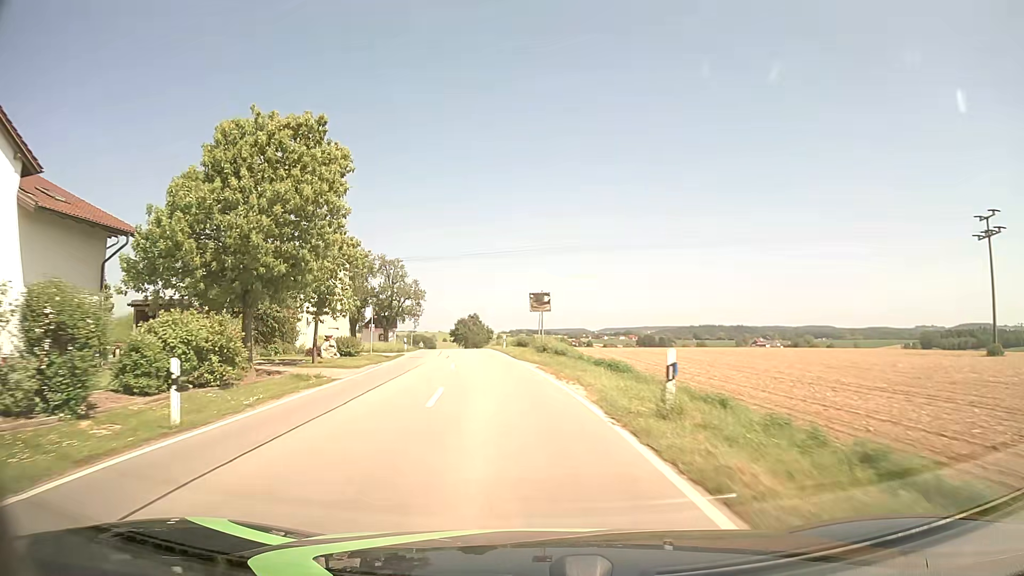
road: tertiary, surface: asphalt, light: Day
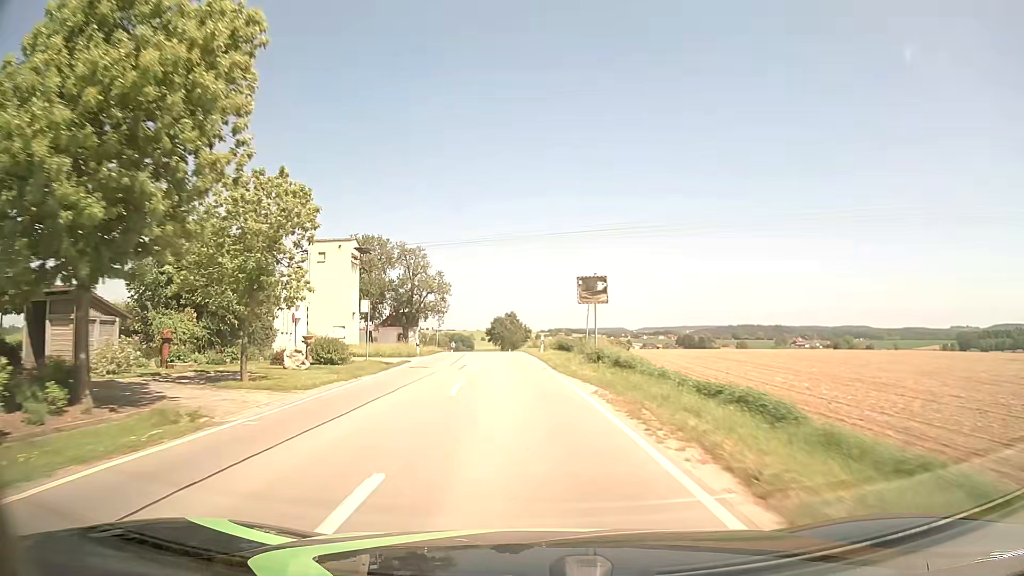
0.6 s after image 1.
(-0.3, +9.7) m; -3°
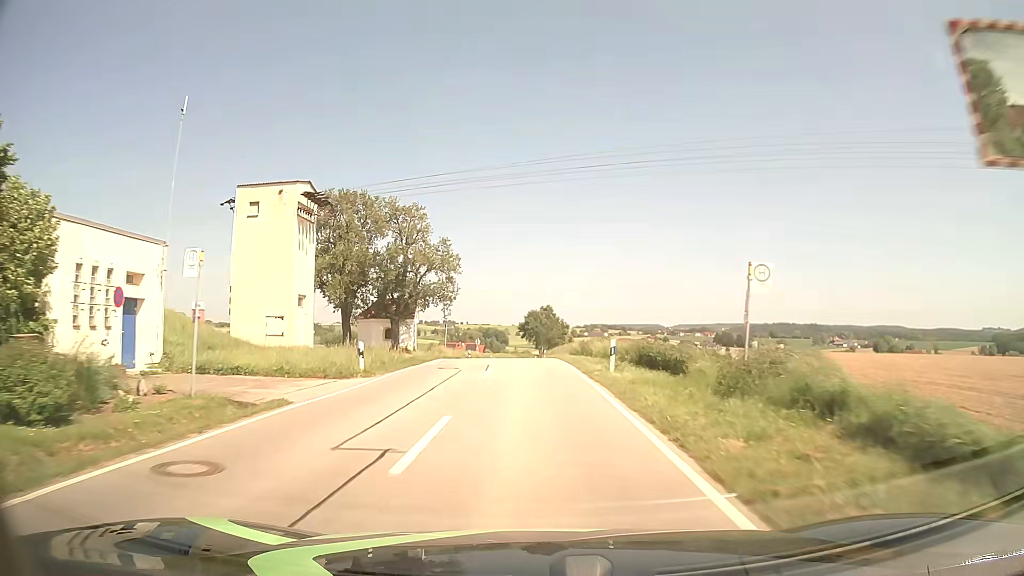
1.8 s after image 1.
(-0.7, +19.4) m; -3°
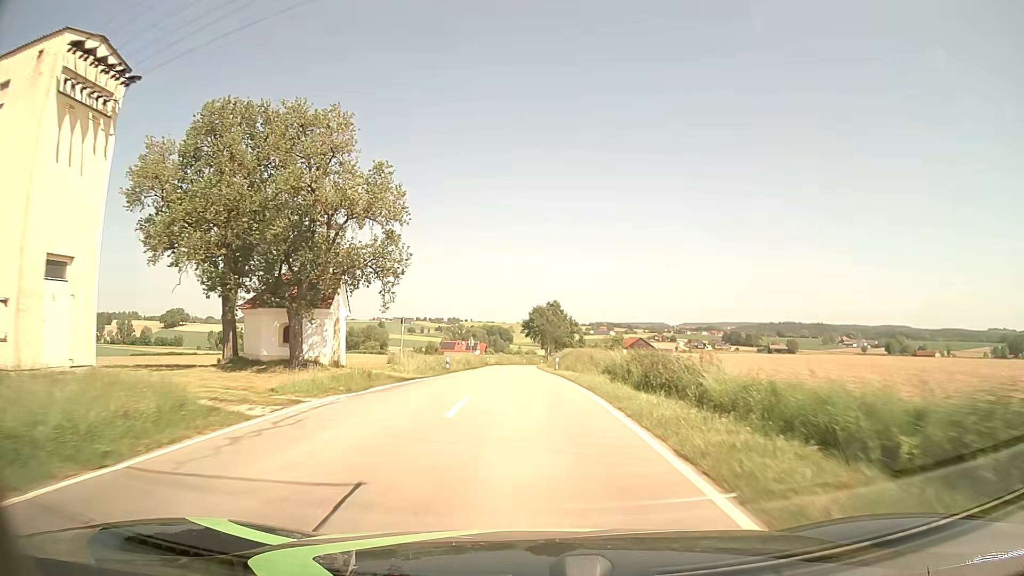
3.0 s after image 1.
(-0.1, +19.5) m; 0°
(0, +10) (0, +20) (0, +30) (0, +40) (-1, +50) (-1, +60) (-1, +70) (-1, +80) (-1, +90) (-1, +100) m
